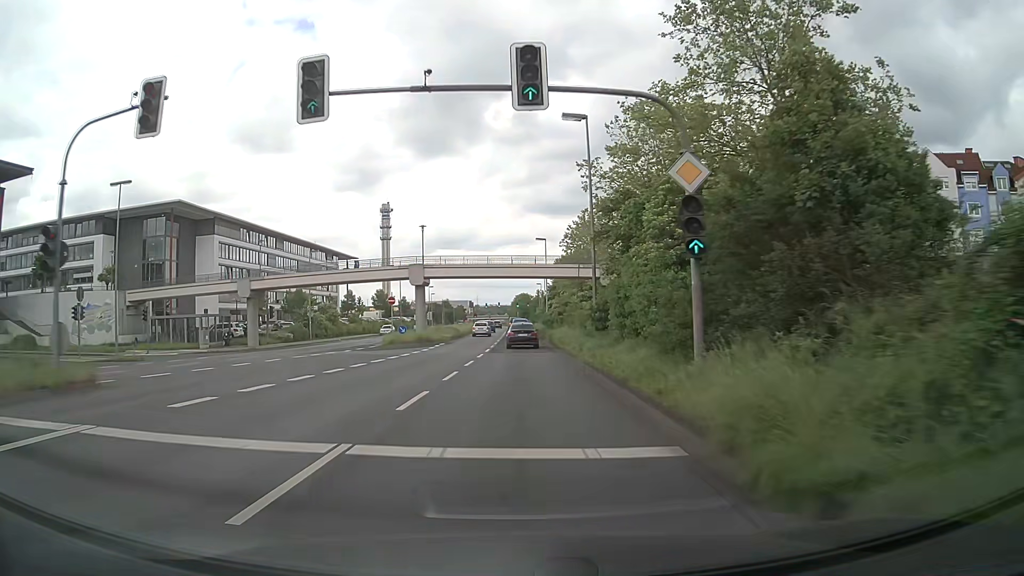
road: primary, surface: asphalt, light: Day
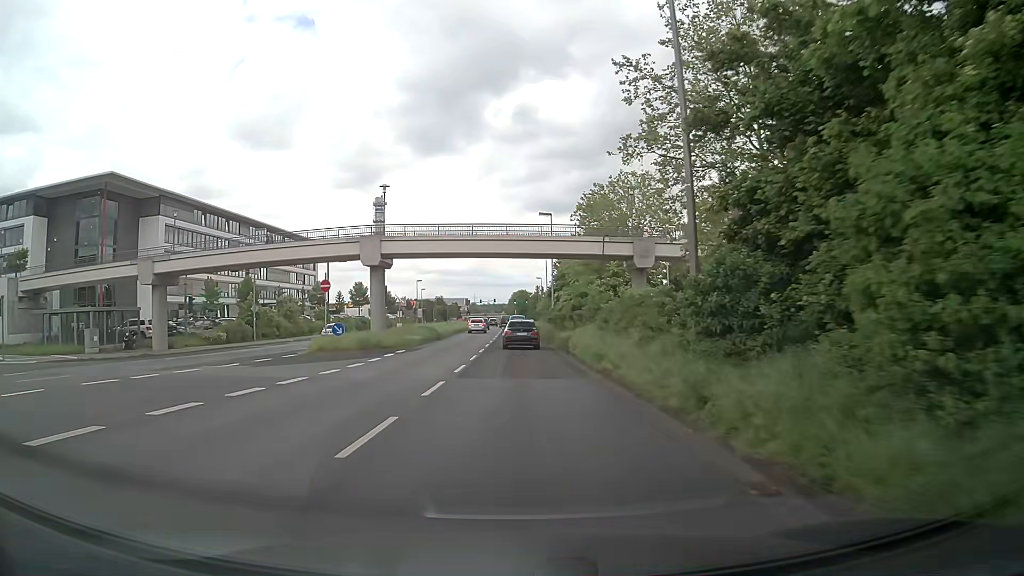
(0.0, +15.9) m; 0°
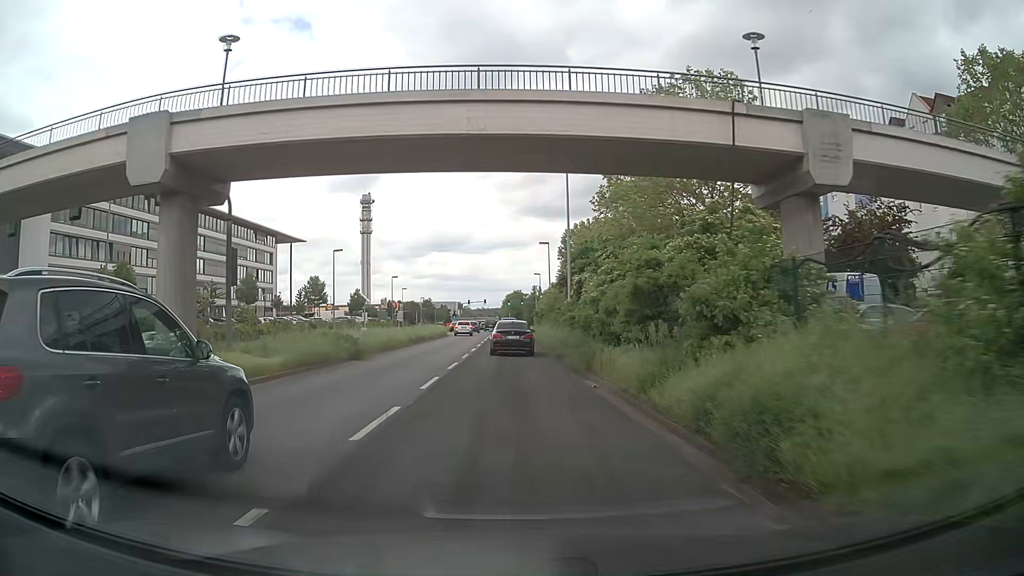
(+0.2, +23.1) m; +1°
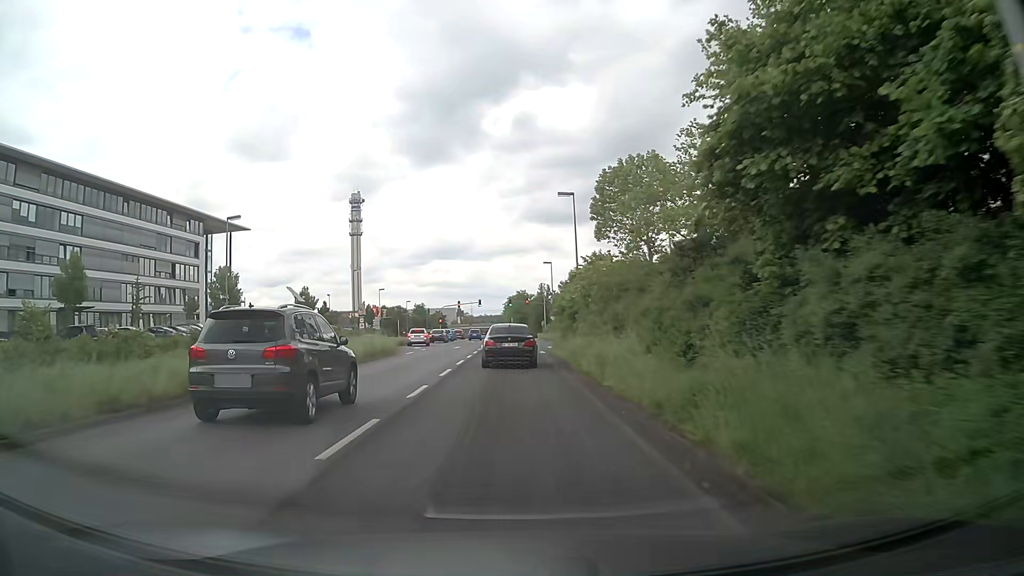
(-0.1, +31.2) m; -1°
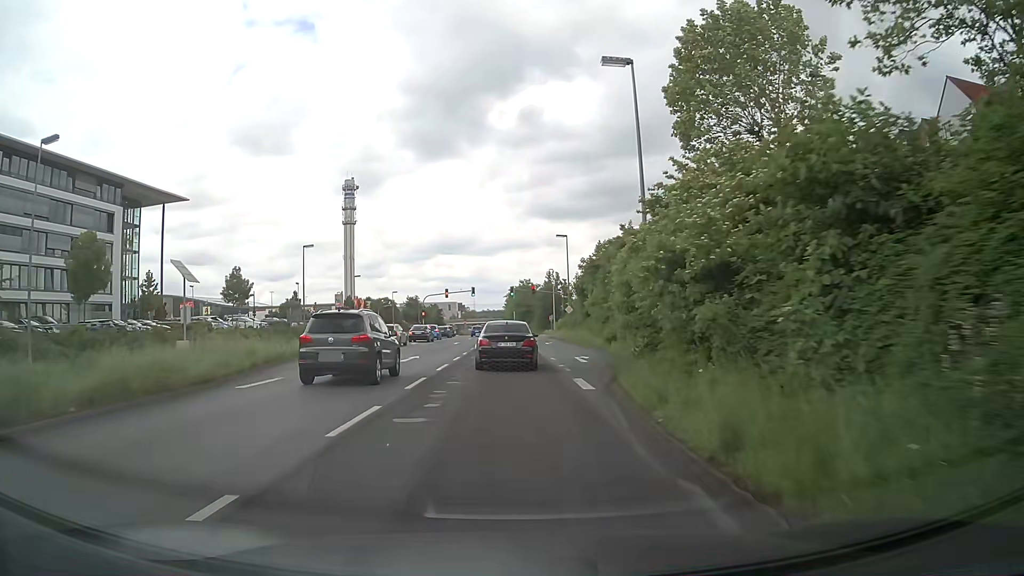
(+0.1, +22.8) m; 0°
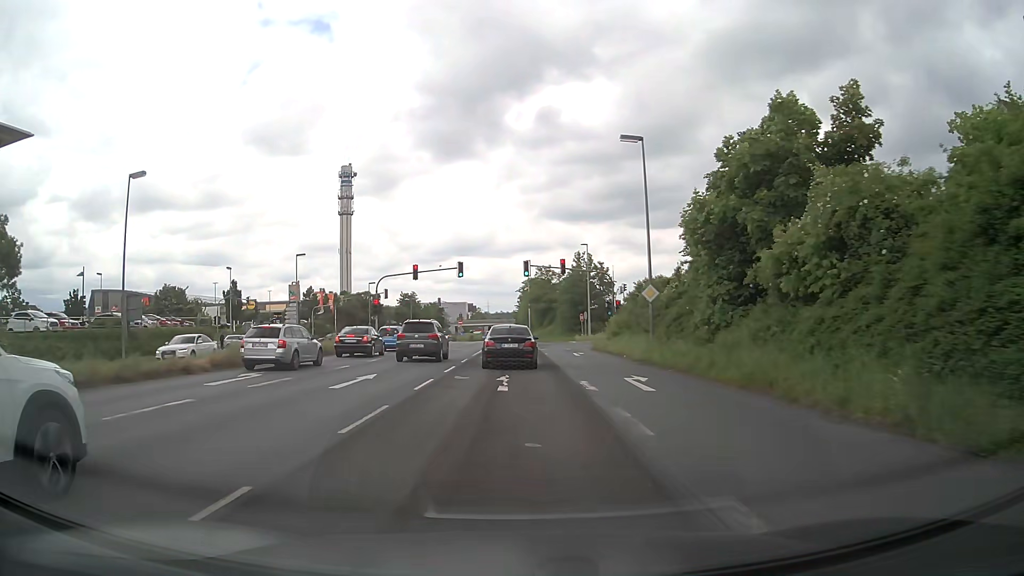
(-0.4, +35.5) m; -1°
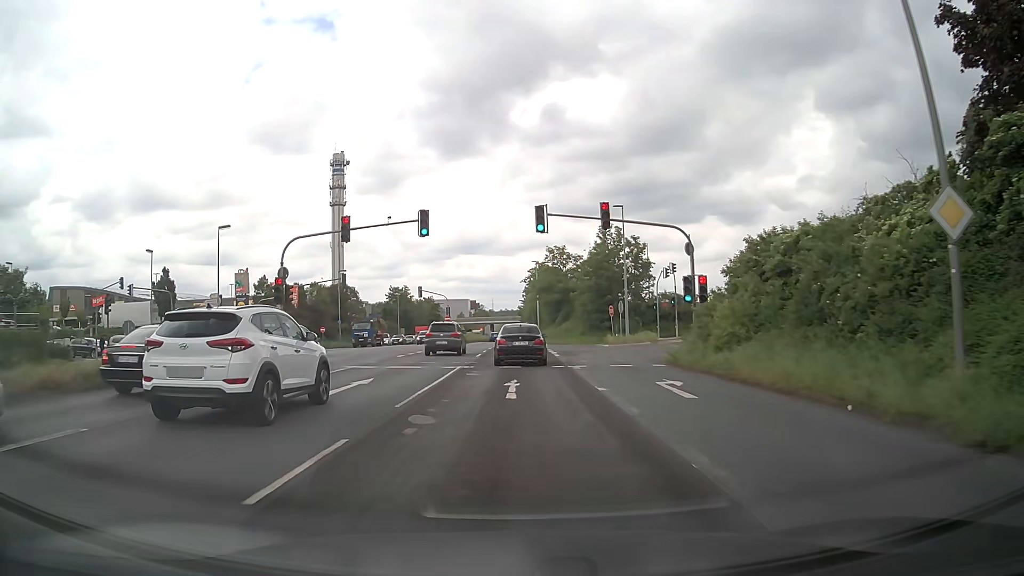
(-0.1, +22.1) m; 0°
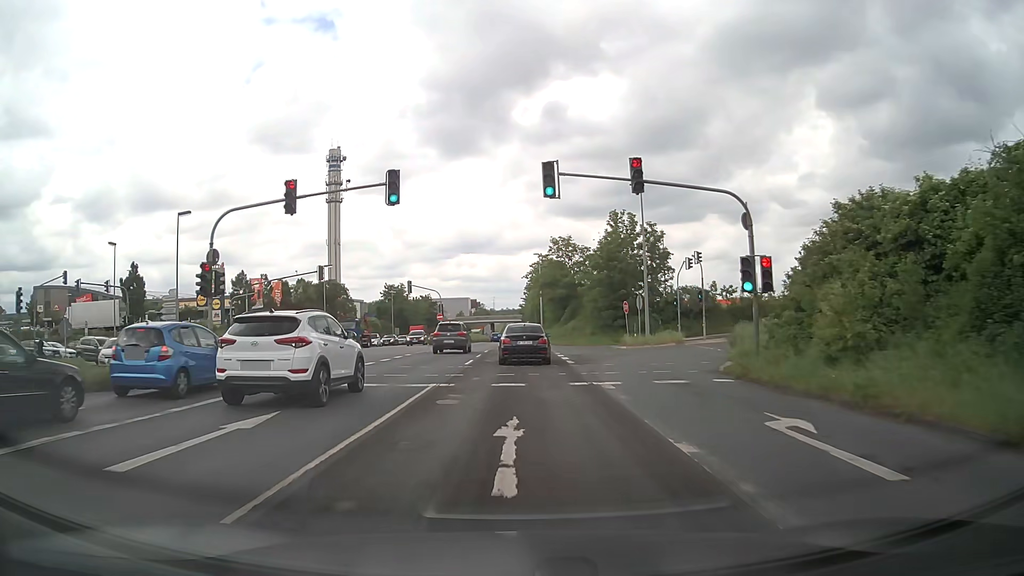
(0.0, +7.5) m; 0°
(0, +10) (0, +20) (0, +30) (0, +40) (0, +50) (0, +60) (0, +70) (0, +80) (0, +90) (0, +100) m
